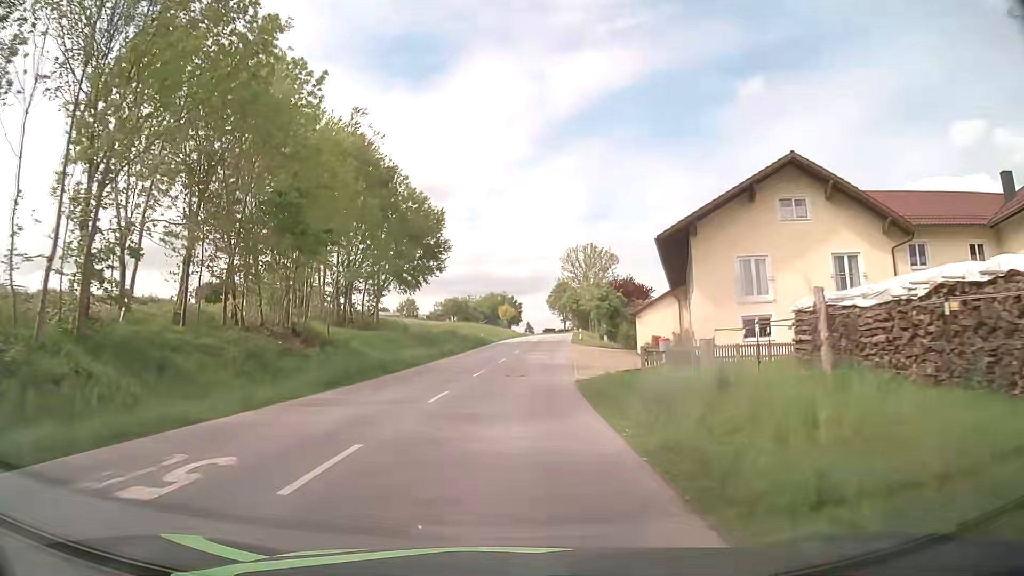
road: tertiary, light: Day
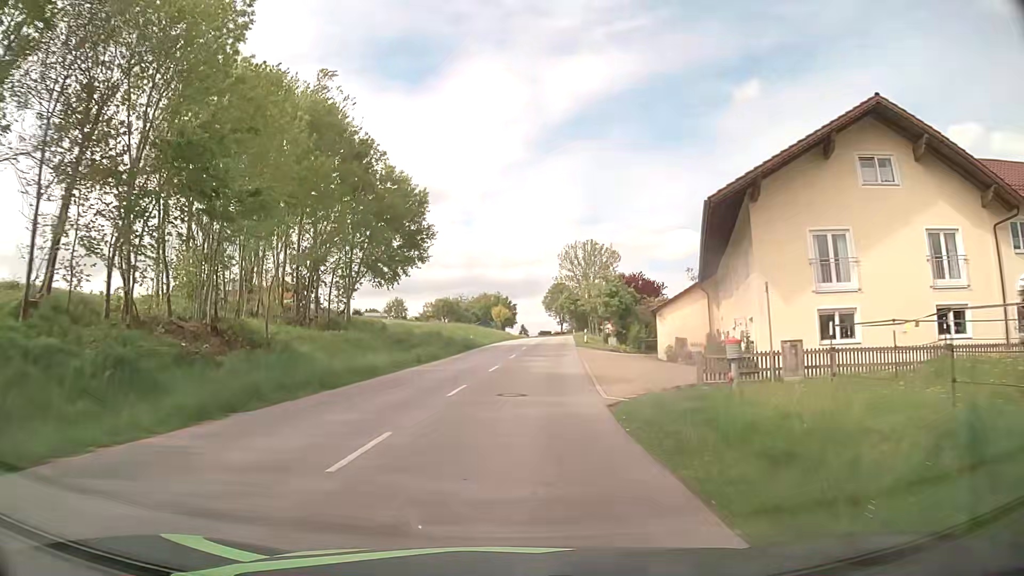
(+0.1, +8.1) m; +1°
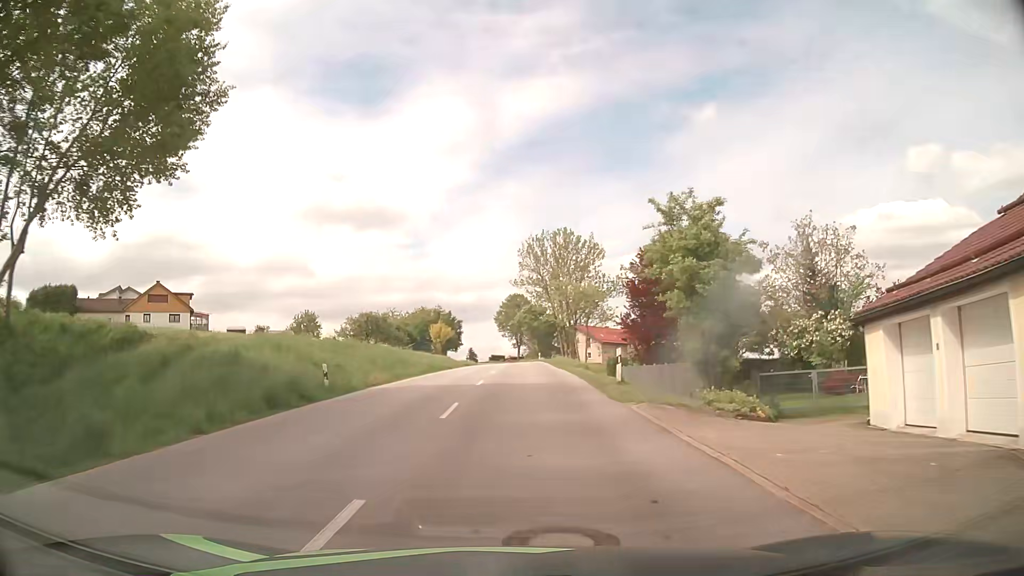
(+1.1, +31.5) m; +4°
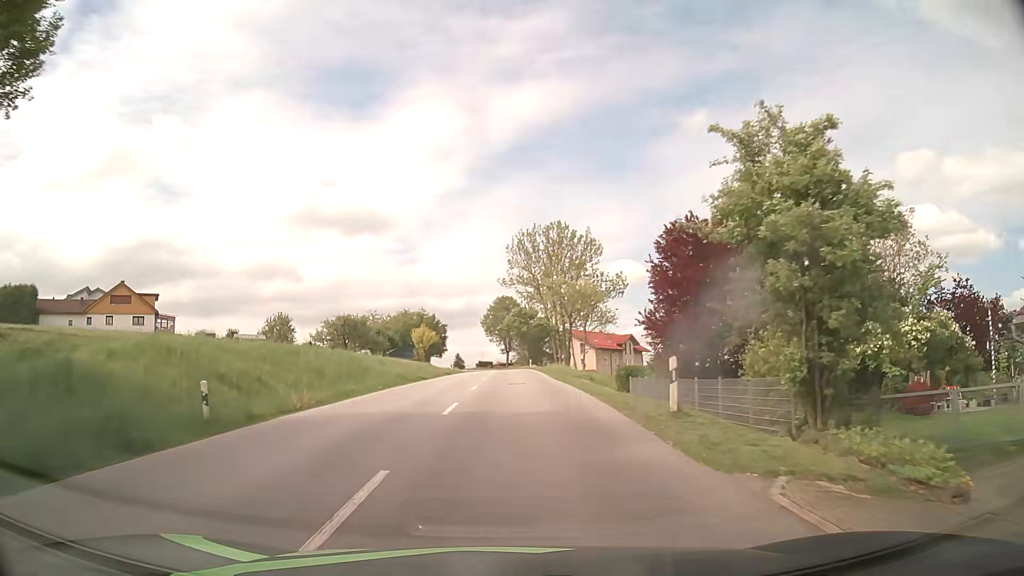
(+0.1, +7.7) m; +1°
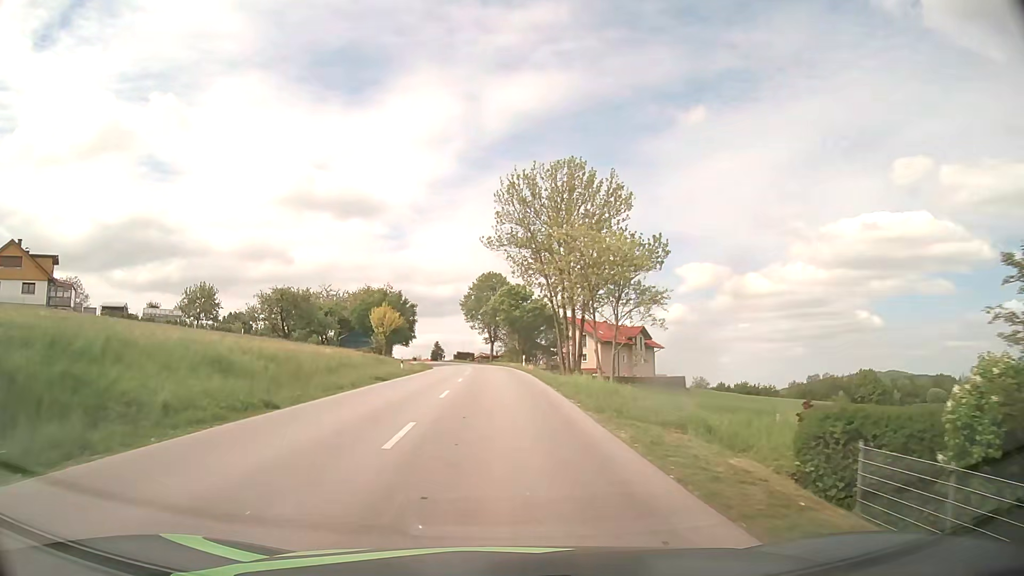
(+0.2, +22.9) m; +1°
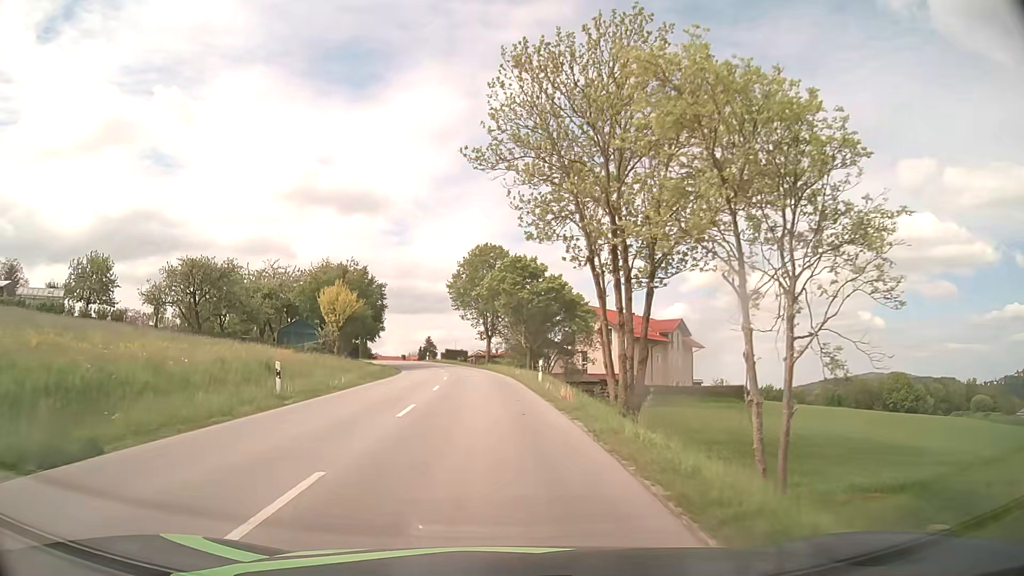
(0.0, +23.0) m; 0°
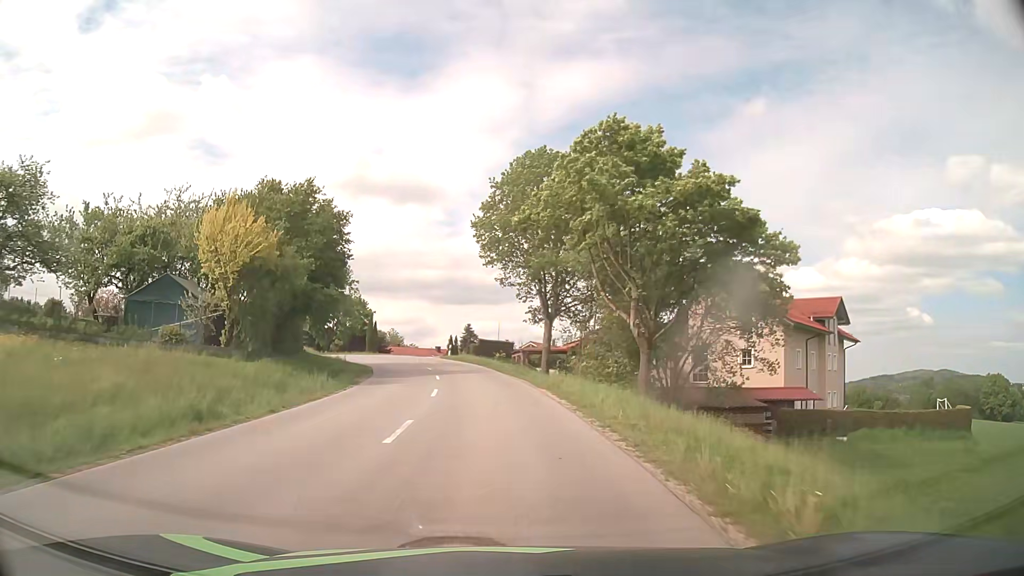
(-1.1, +31.3) m; -4°
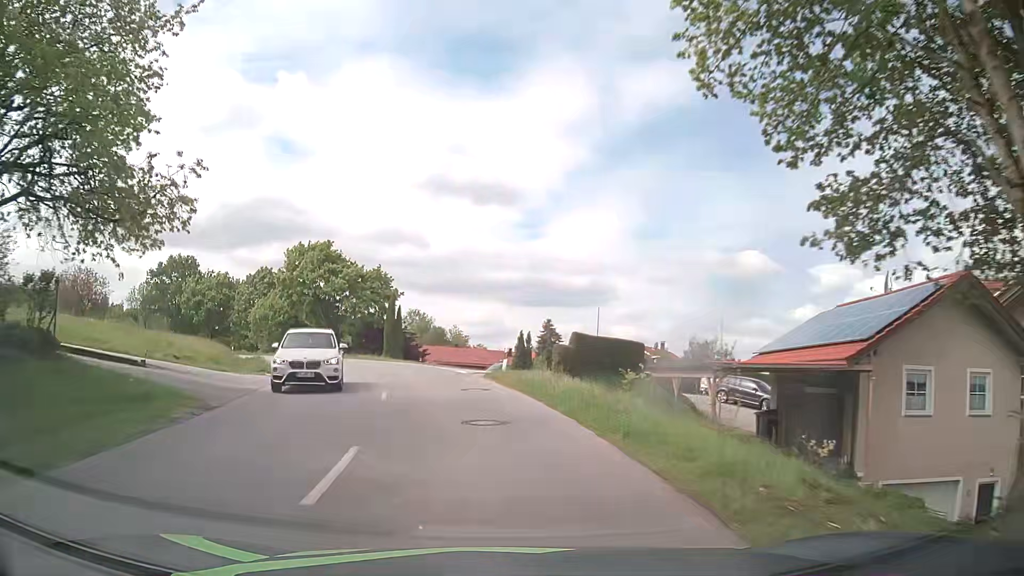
(-1.6, +31.4) m; -7°
(0, +10) (-2, +20) (-4, +30) (-8, +39) (-14, +47) (-20, +55) (-26, +63) (-33, +70) (-40, +77) (-47, +84) m
